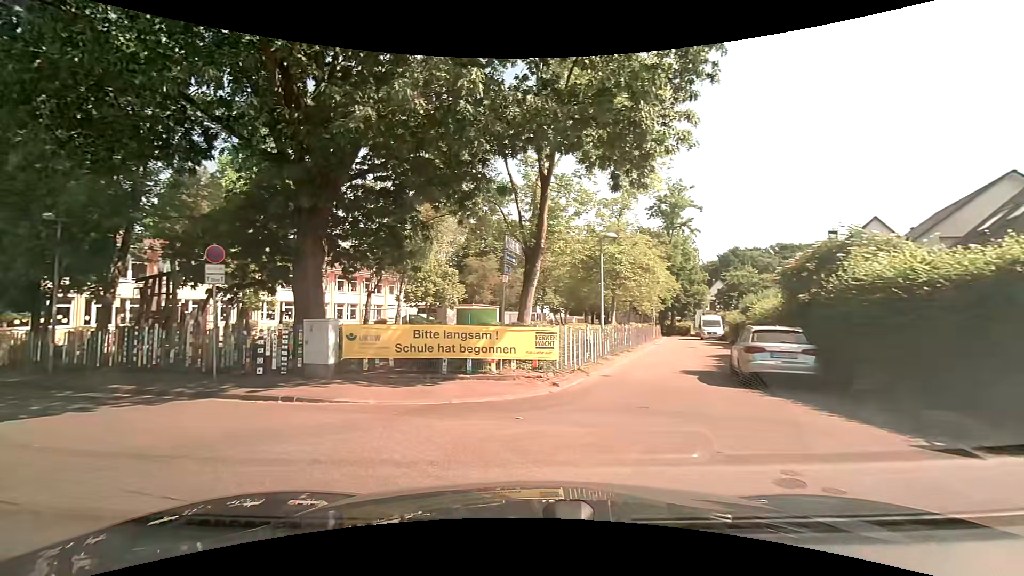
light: Day
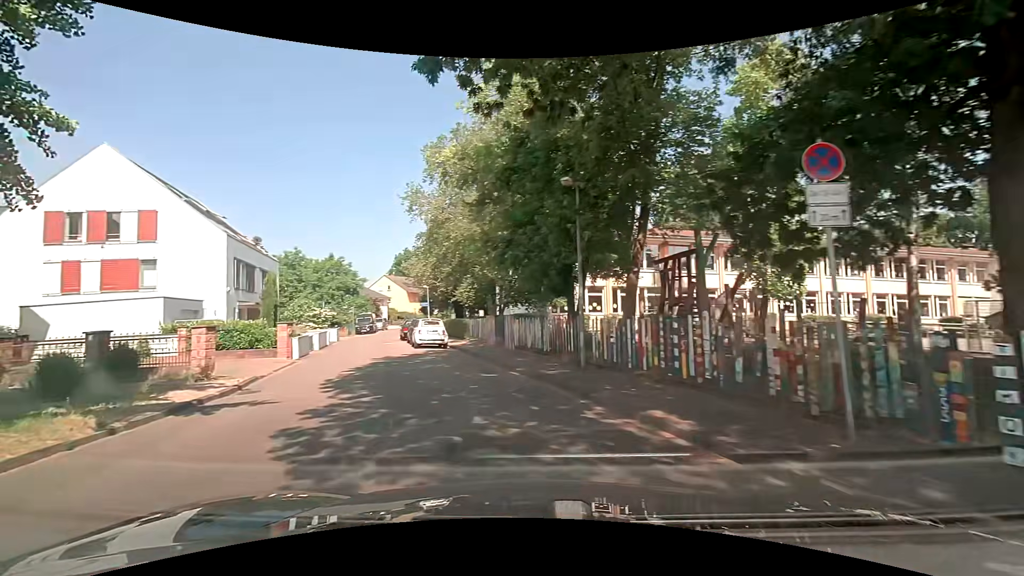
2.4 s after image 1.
(-3.8, +6.8) m; -52°
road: residential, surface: asphalt
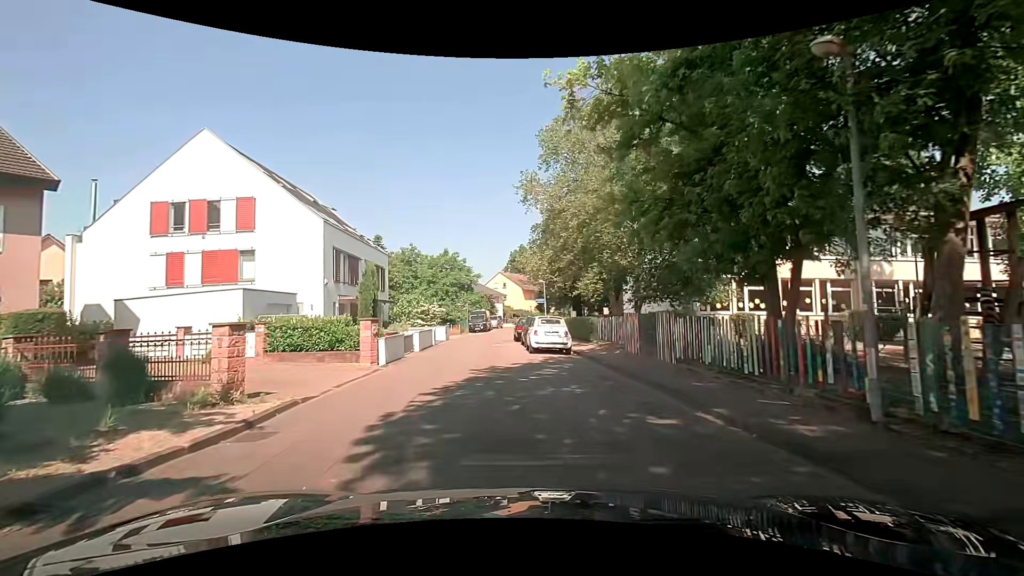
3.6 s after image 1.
(-0.7, +5.7) m; -12°
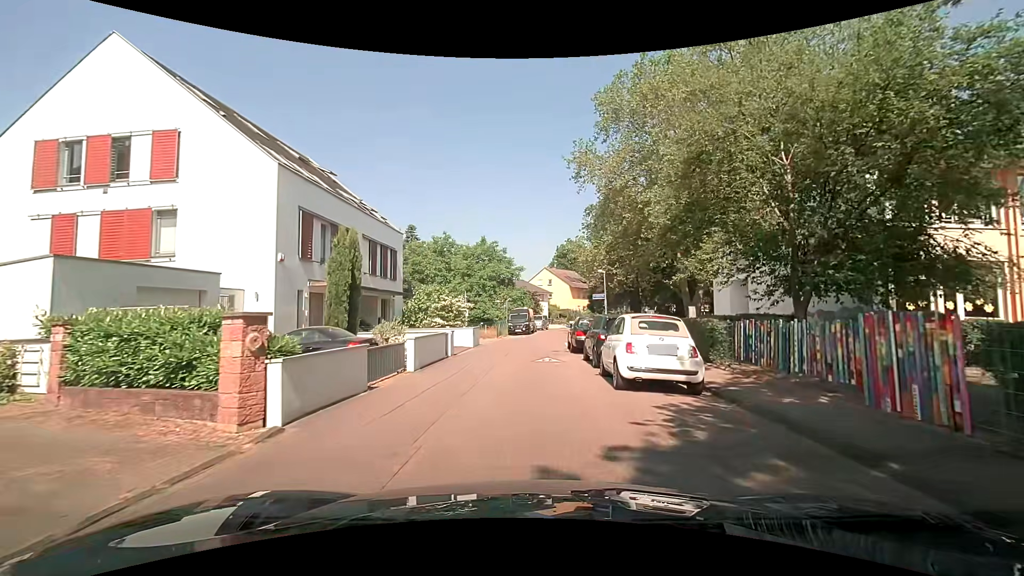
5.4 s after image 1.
(-0.5, +9.9) m; -4°
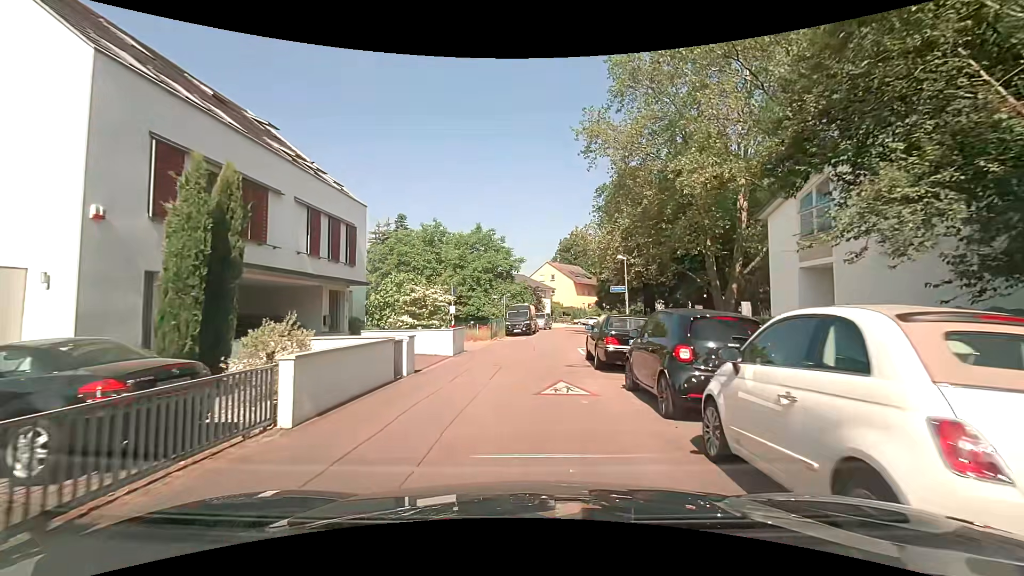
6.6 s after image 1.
(-0.1, +7.2) m; -2°
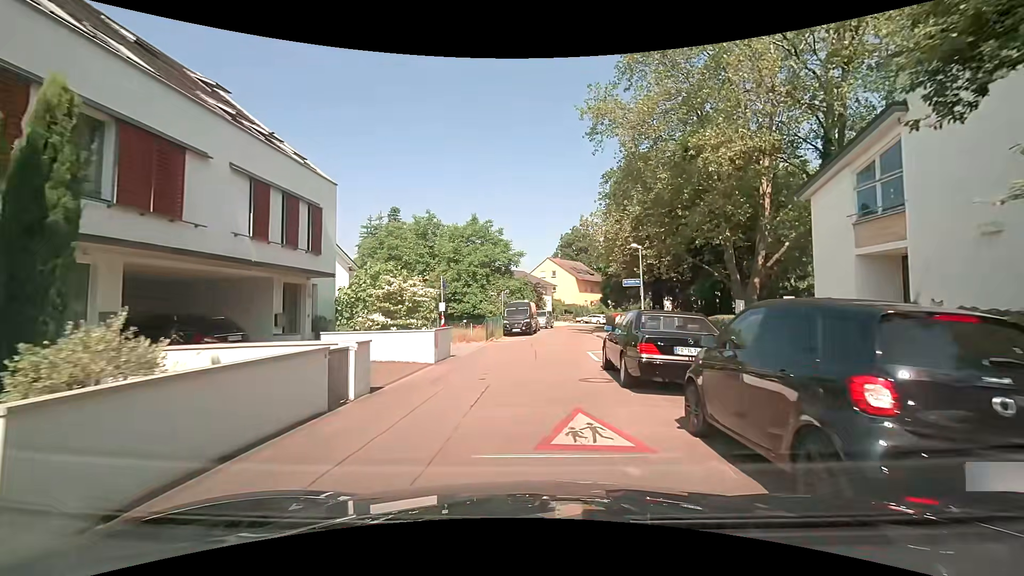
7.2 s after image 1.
(+0.1, +3.7) m; +1°
